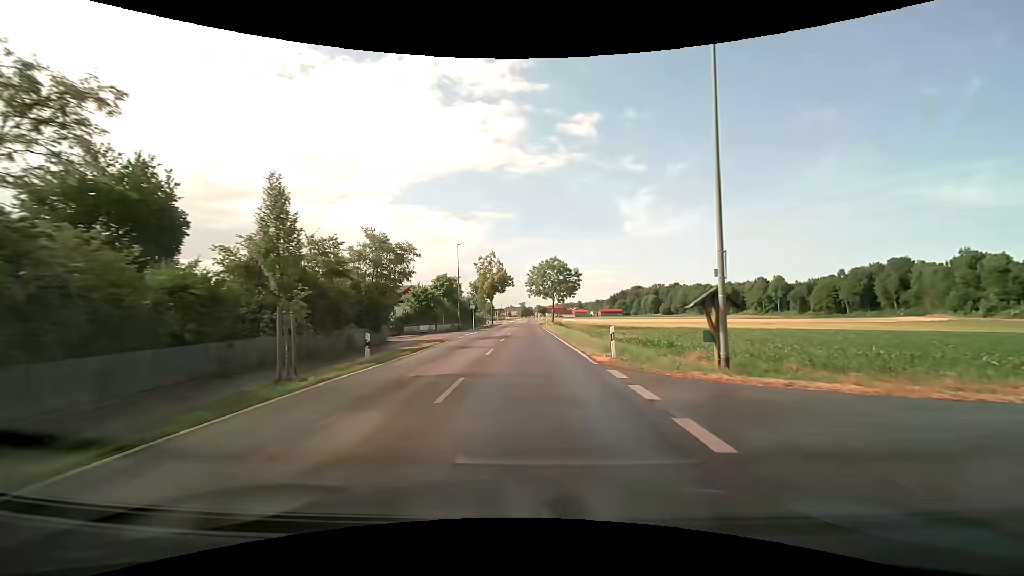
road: tertiary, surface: asphalt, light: Day
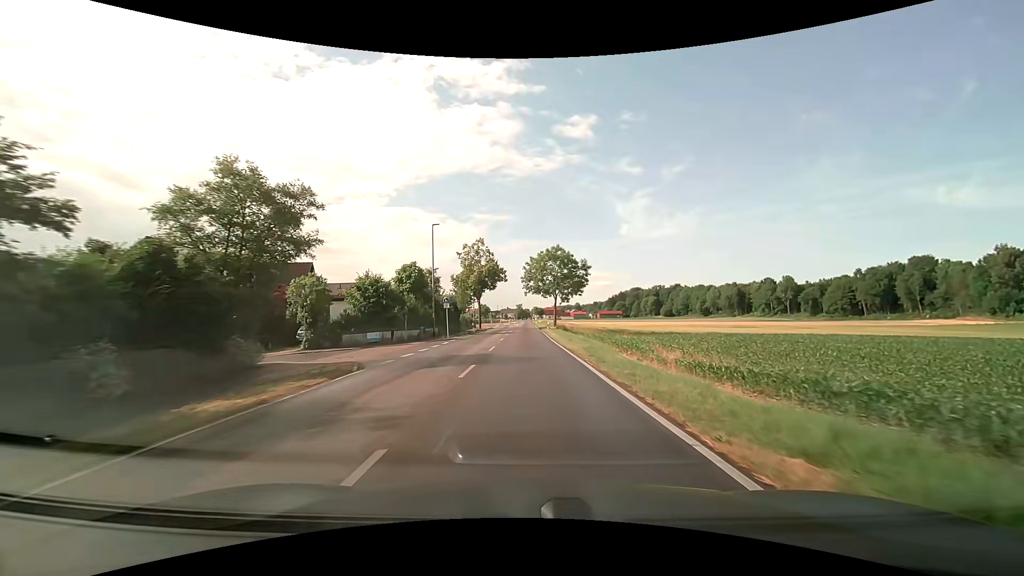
(+0.1, +14.7) m; +1°
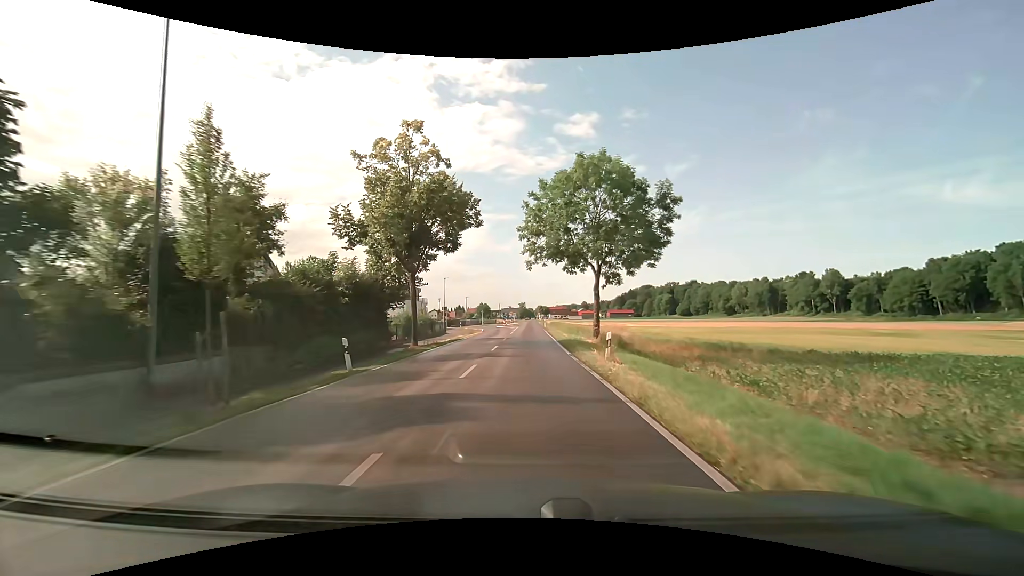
(-0.1, +36.2) m; 0°
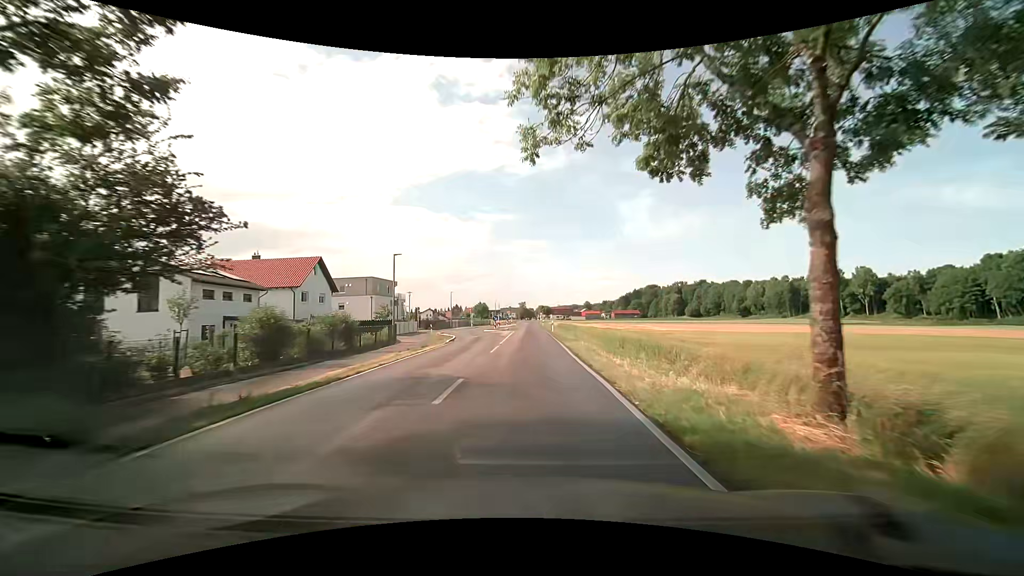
(+0.1, +21.3) m; 0°
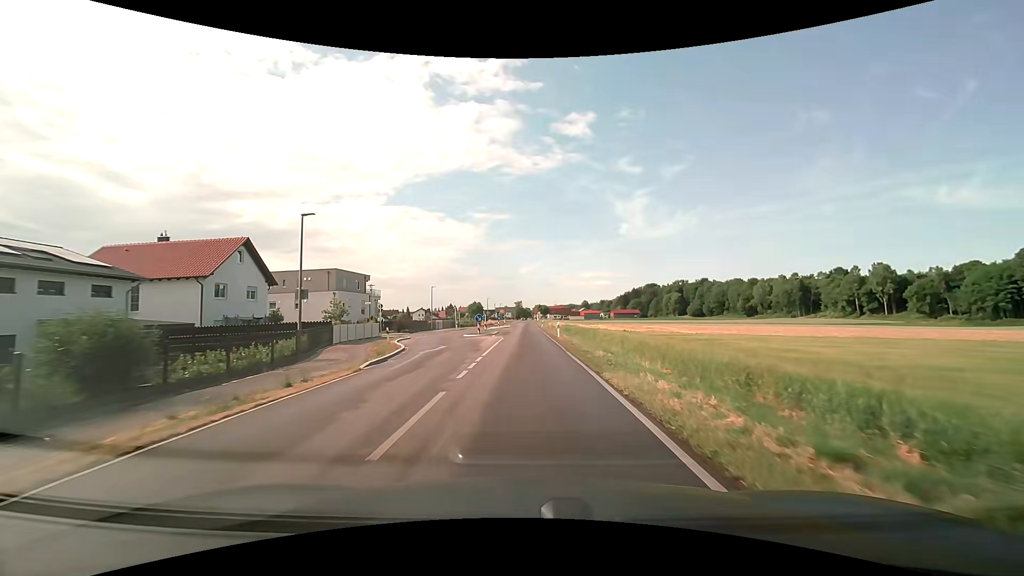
(0.0, +14.0) m; 0°
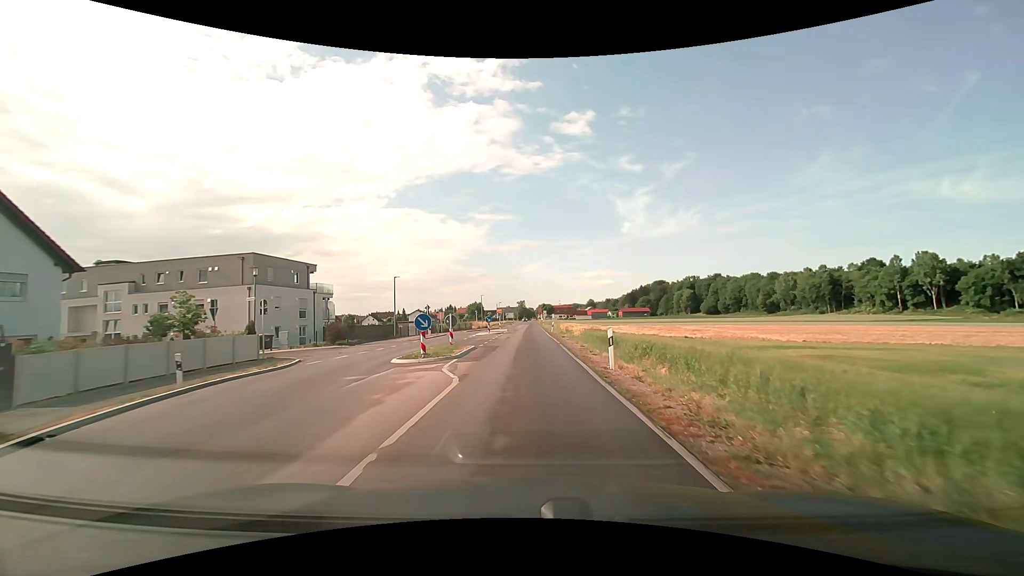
(+0.1, +21.0) m; 0°
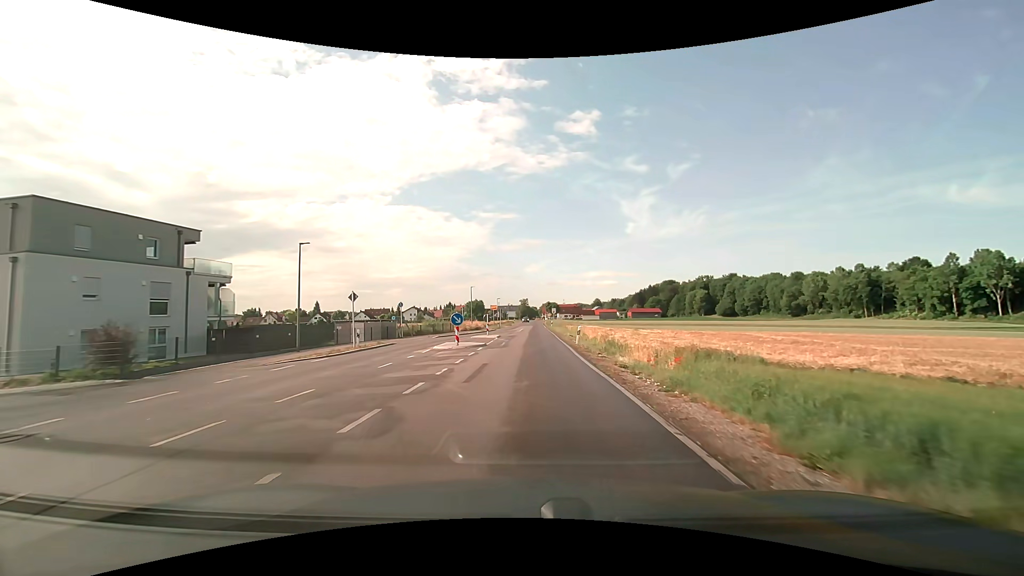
(-0.2, +21.7) m; 0°
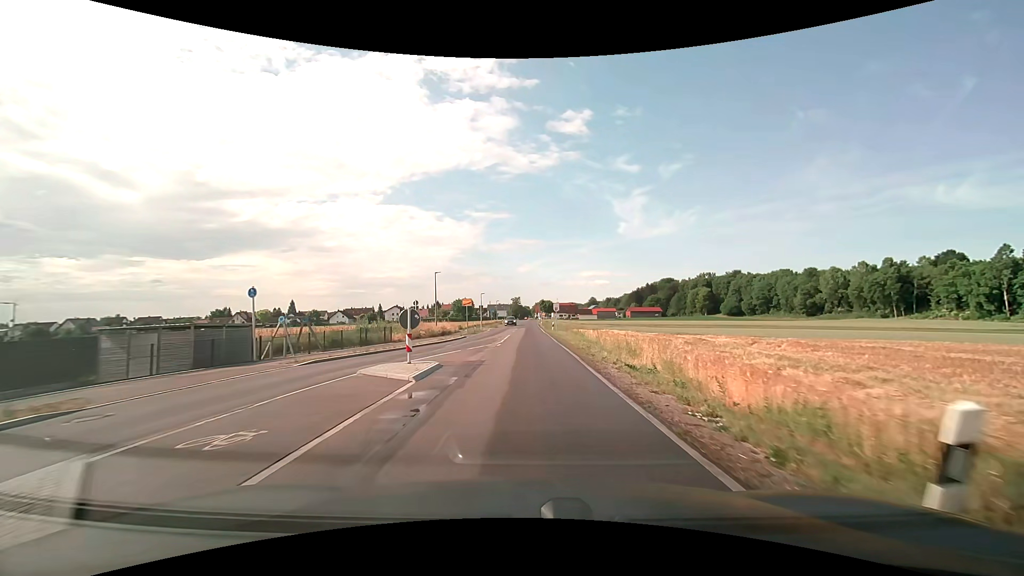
(+0.1, +22.4) m; +1°
(0, +10) (0, +20) (0, +30) (0, +40) (0, +50) (0, +60) (0, +70) (0, +80) (0, +90) (0, +100) m
